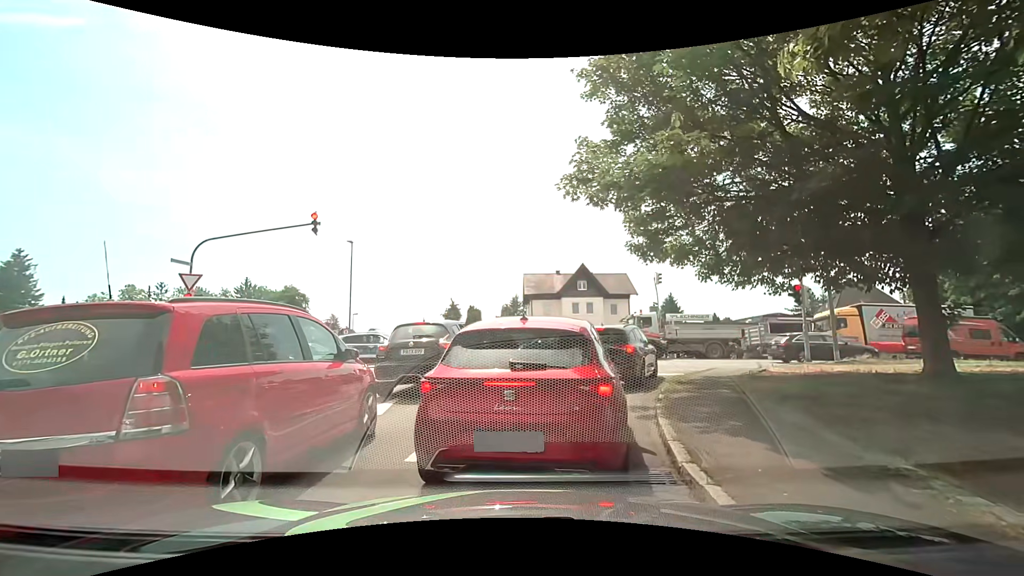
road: residential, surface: asphalt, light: Day
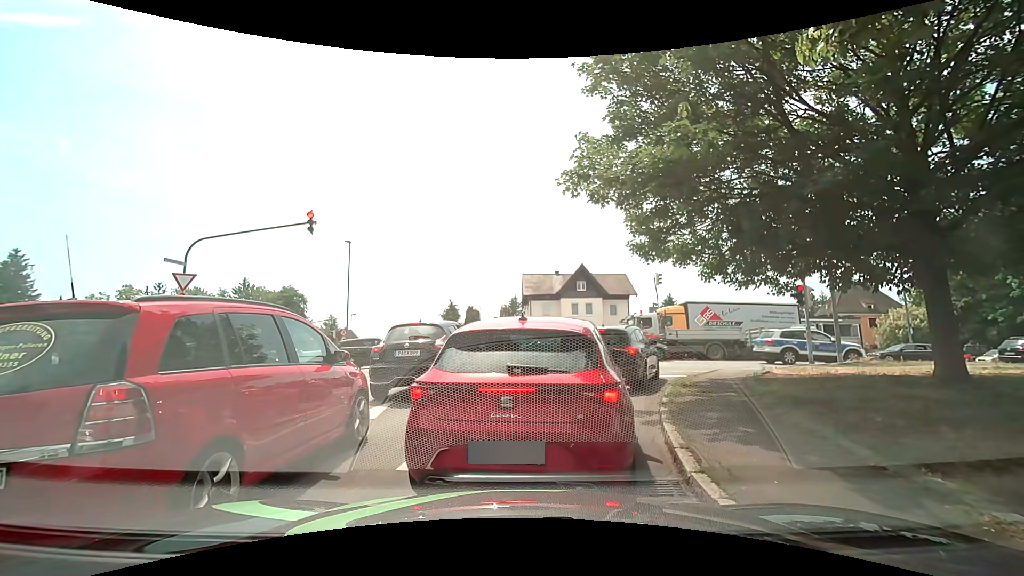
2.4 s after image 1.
(0.0, +0.5) m; 0°
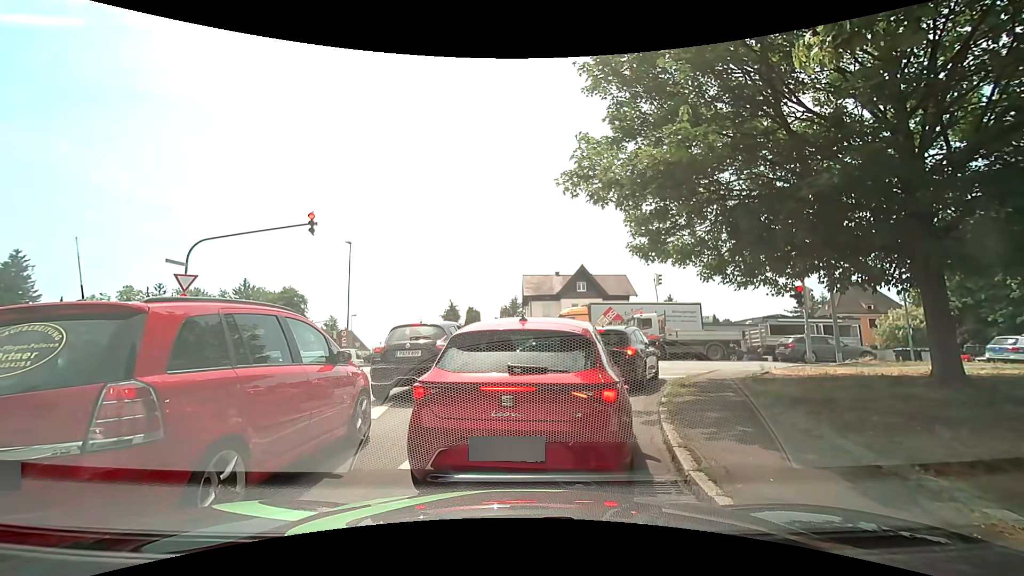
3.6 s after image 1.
(0.0, +0.1) m; 0°
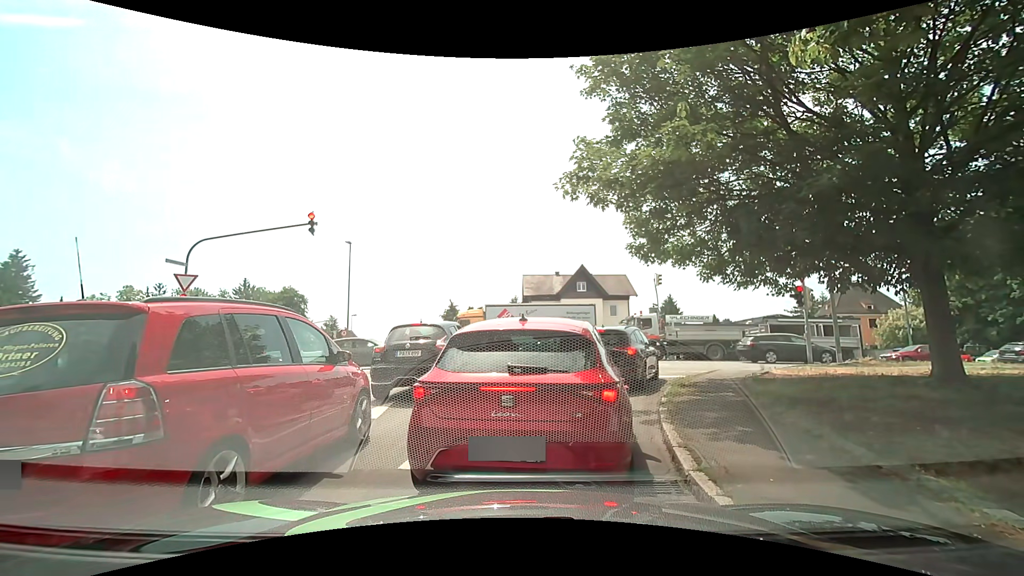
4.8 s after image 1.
(0.0, 0.0) m; 0°
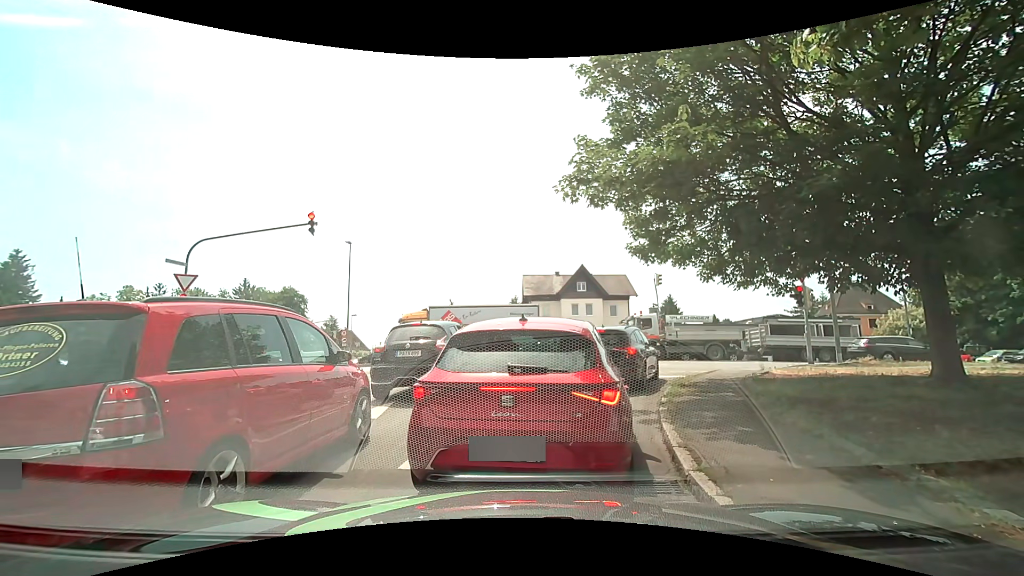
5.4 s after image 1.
(0.0, 0.0) m; 0°
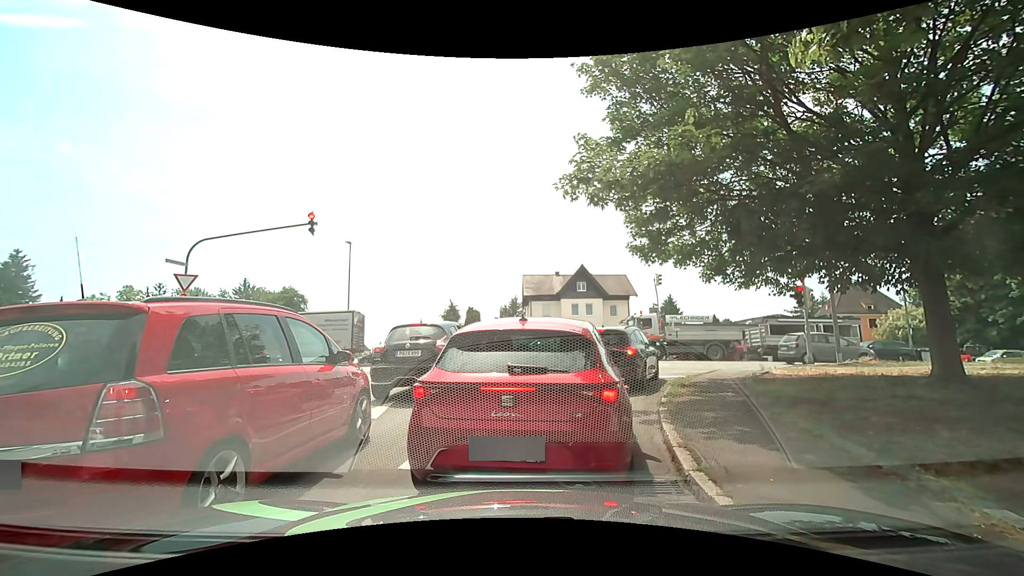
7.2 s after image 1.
(0.0, 0.0) m; 0°
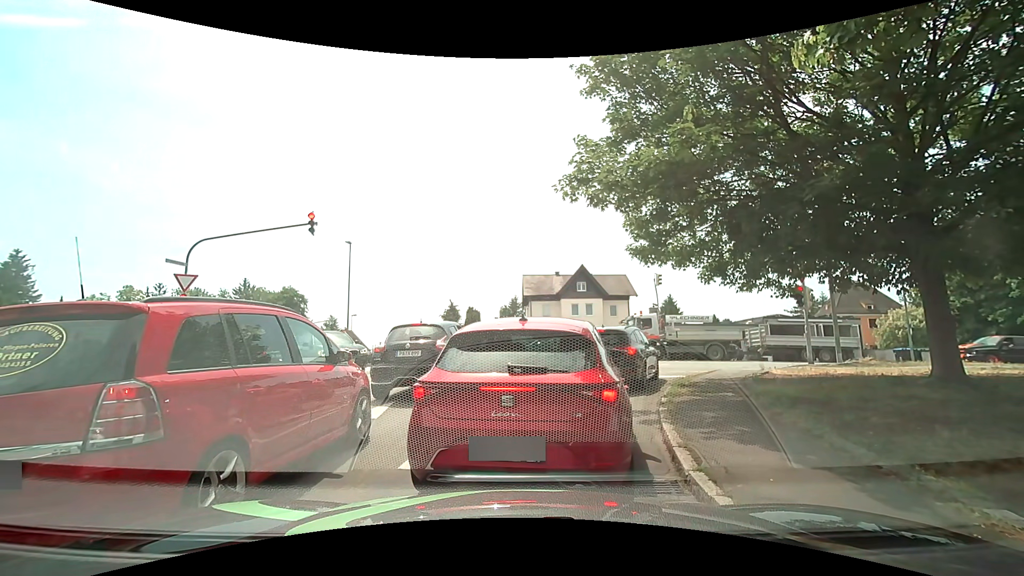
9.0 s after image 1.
(0.0, 0.0) m; 0°
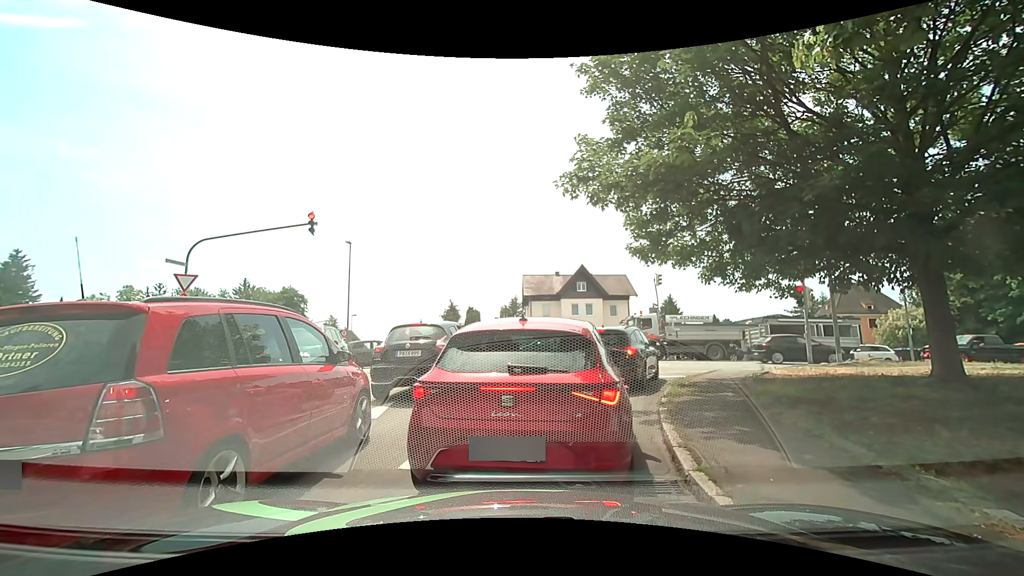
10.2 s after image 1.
(0.0, 0.0) m; 0°
